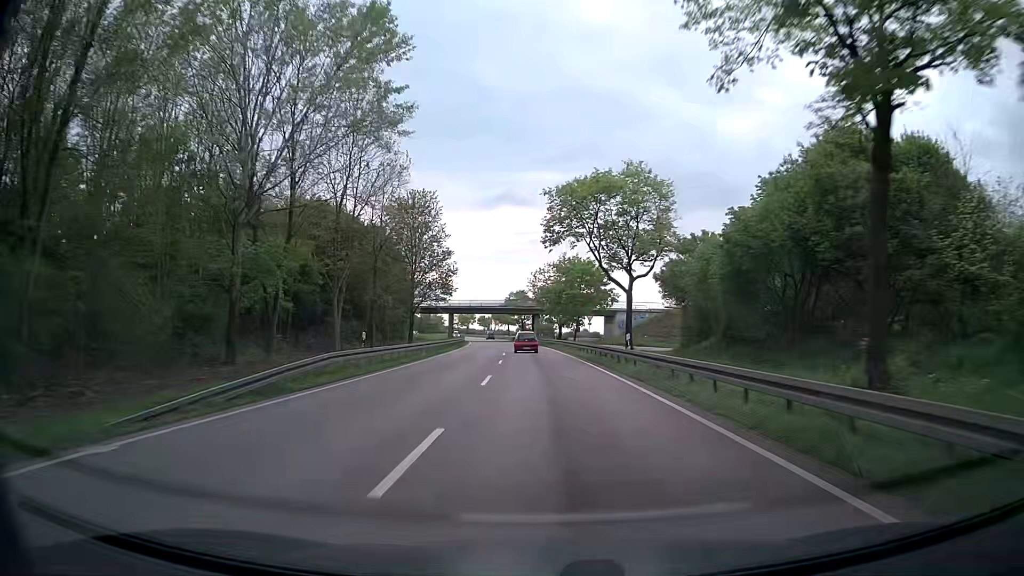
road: trunk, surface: asphalt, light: Day
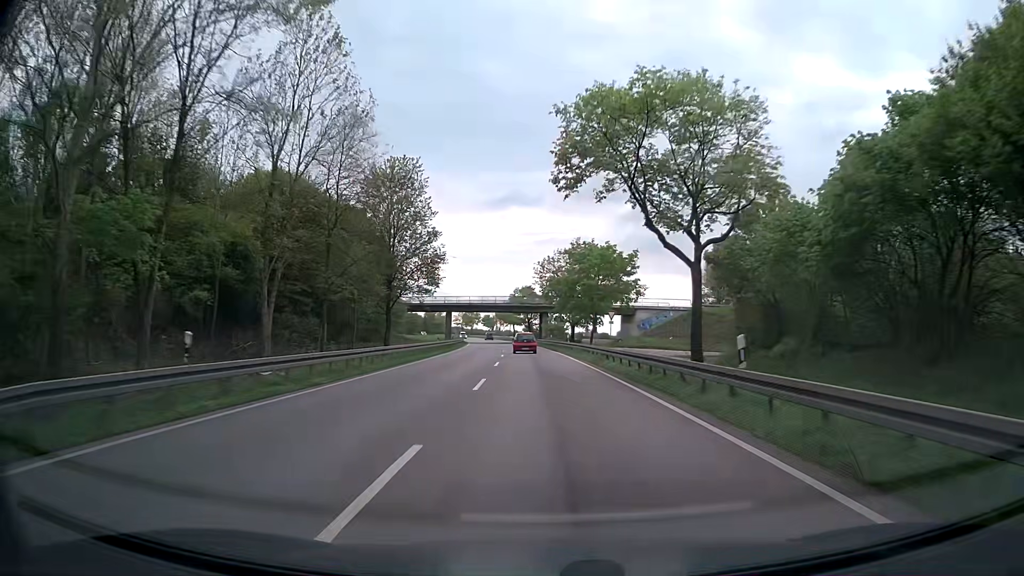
(-0.1, +13.4) m; -1°
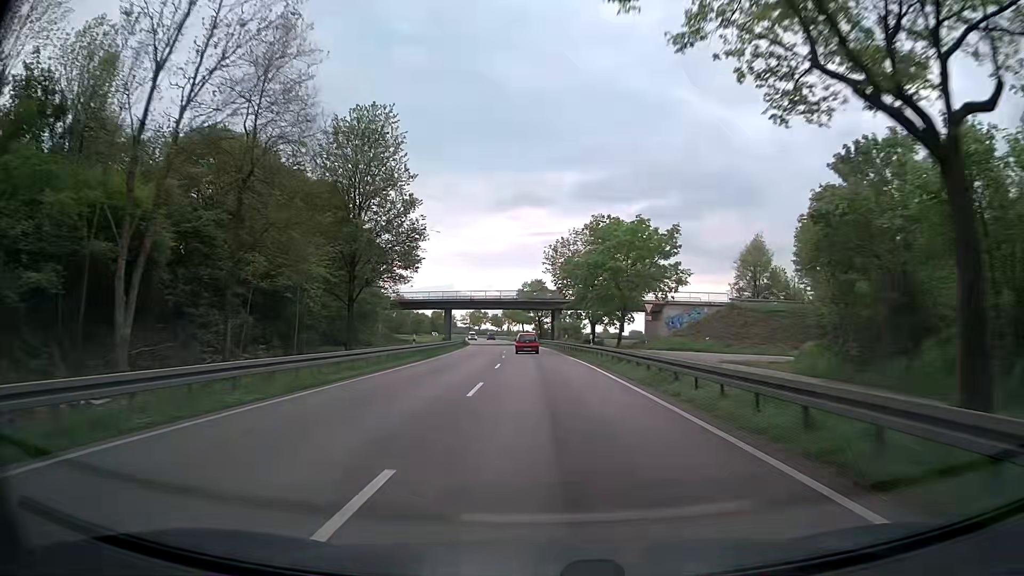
(-0.1, +13.4) m; -1°
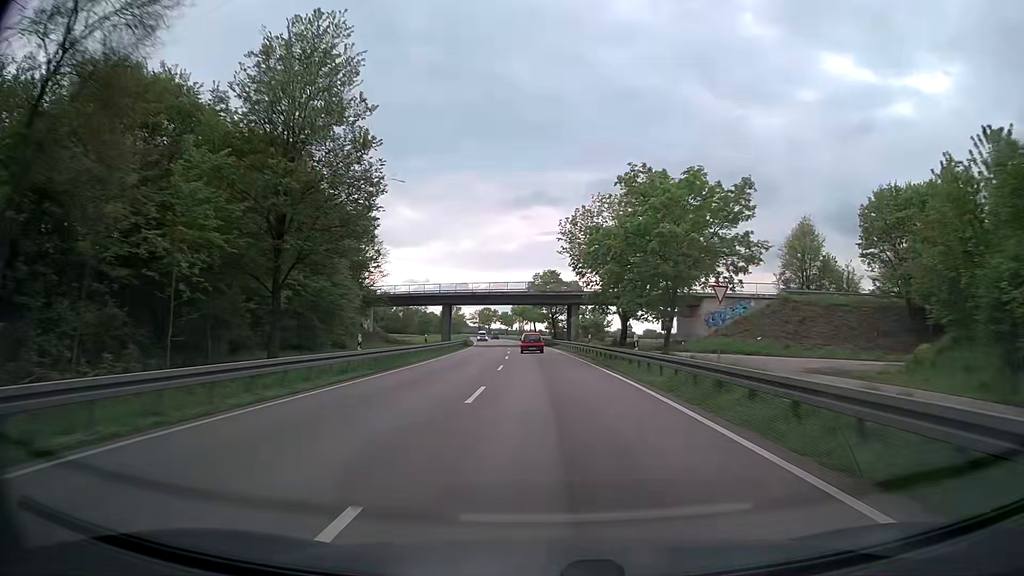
(0.0, +13.4) m; -1°
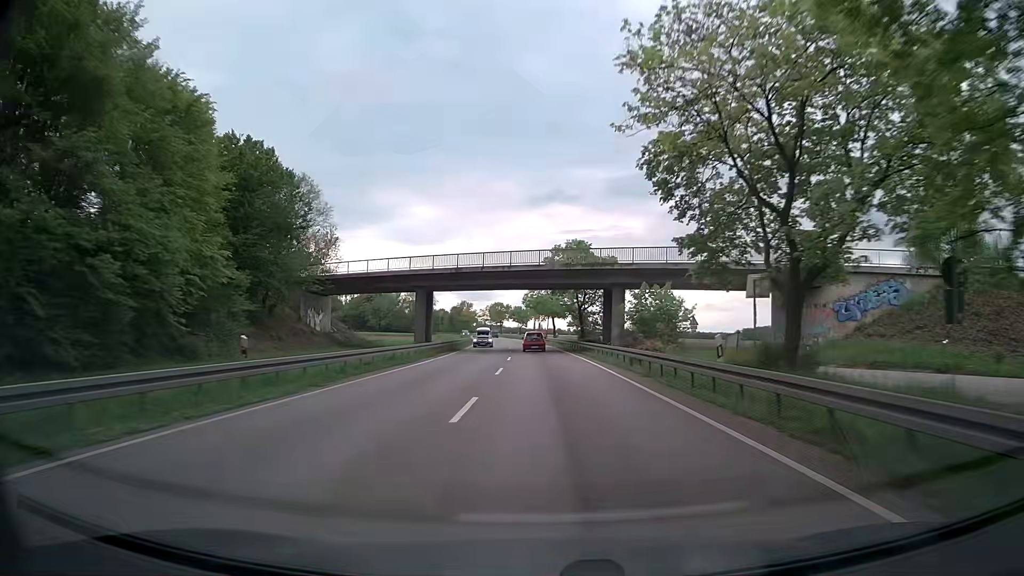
(-0.3, +26.9) m; -2°
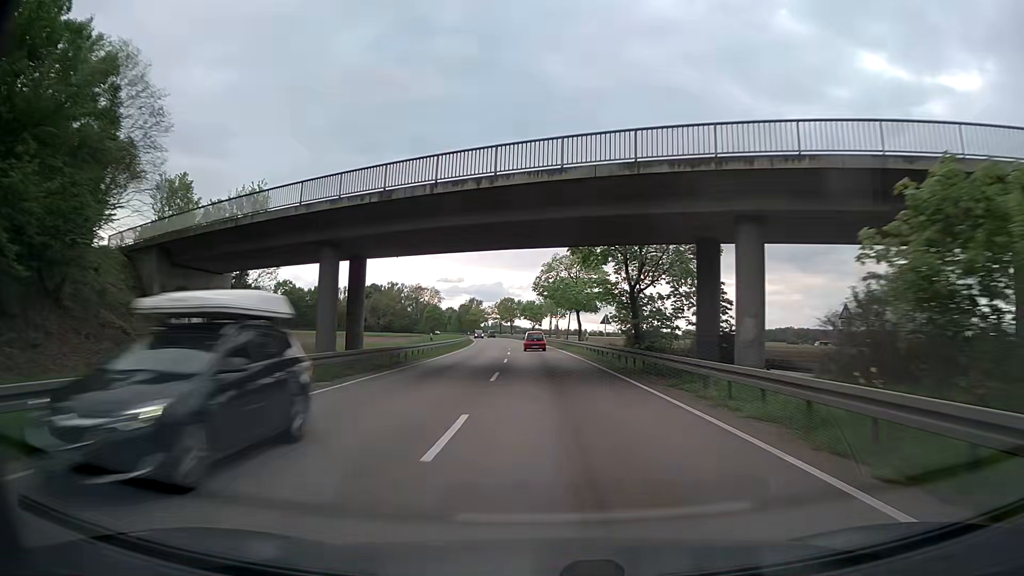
(-0.2, +26.9) m; -1°
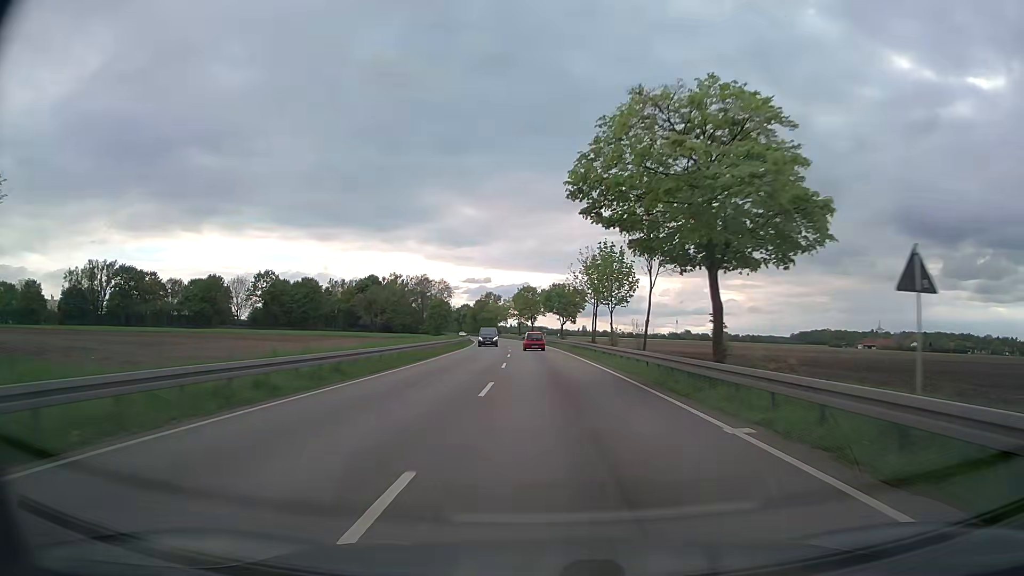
(-0.9, +40.5) m; -2°
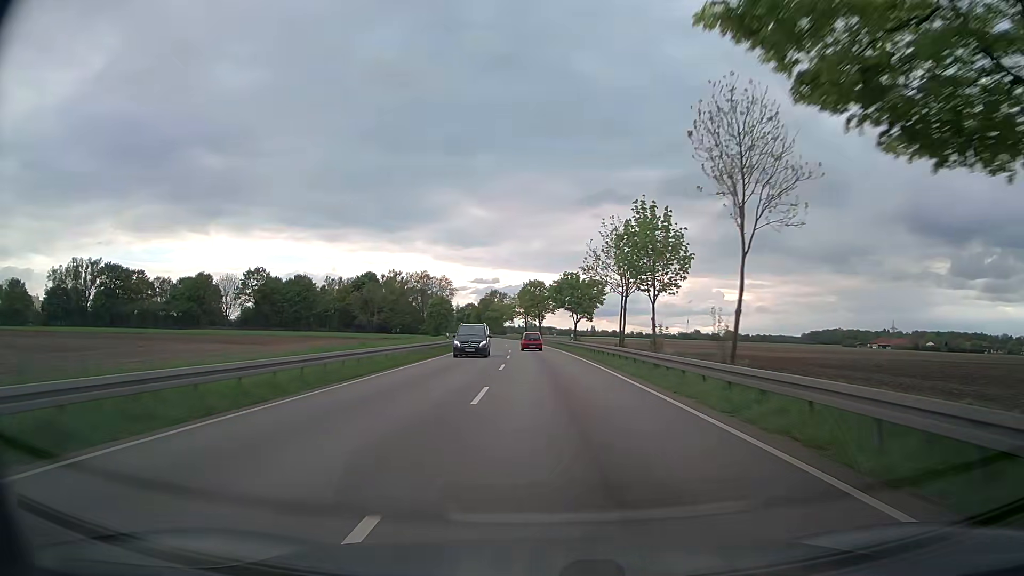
(-0.1, +13.6) m; -1°
(0, +10) (0, +20) (0, +30) (-1, +40) (-1, +50) (-1, +60) (-2, +70) (-3, +80) (-3, +90) (-4, +100) m
